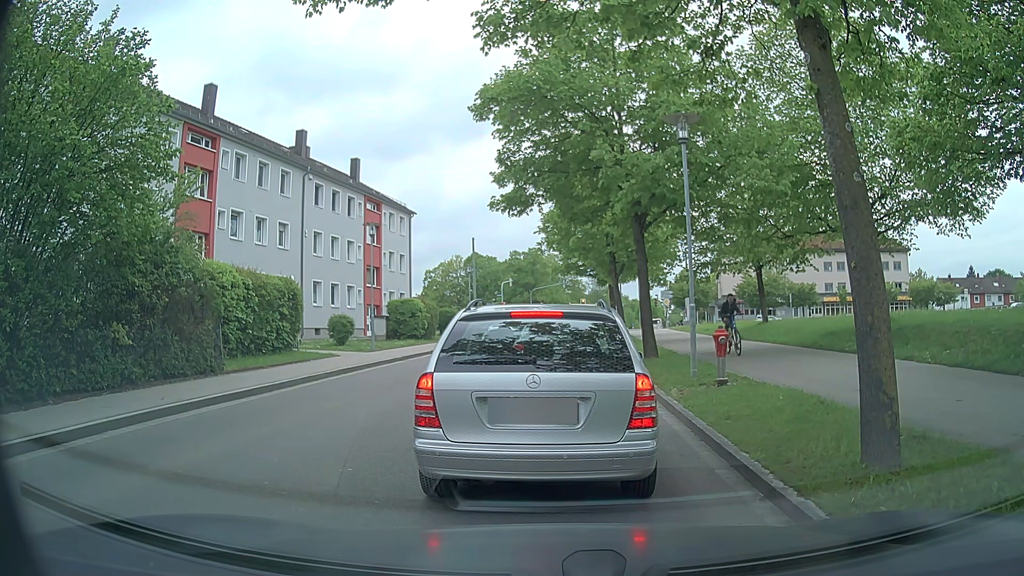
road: tertiary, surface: asphalt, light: Day
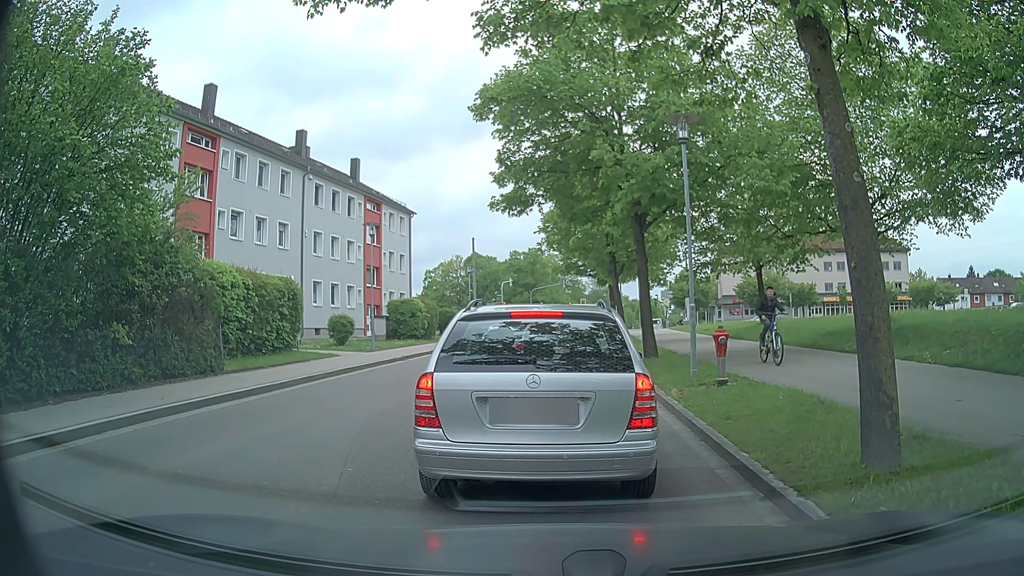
(0.0, 0.0) m; 0°
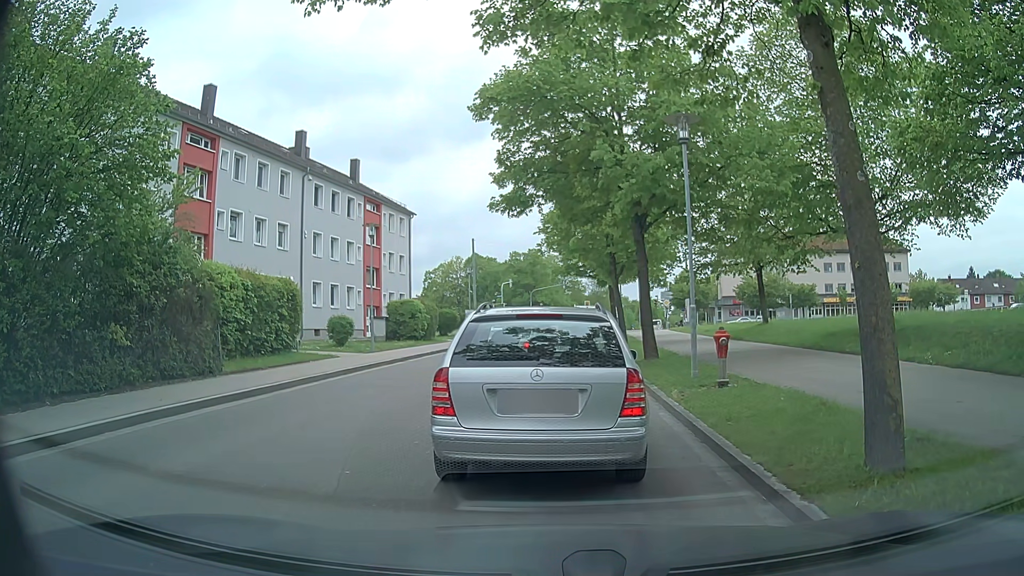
(0.0, 0.0) m; 0°
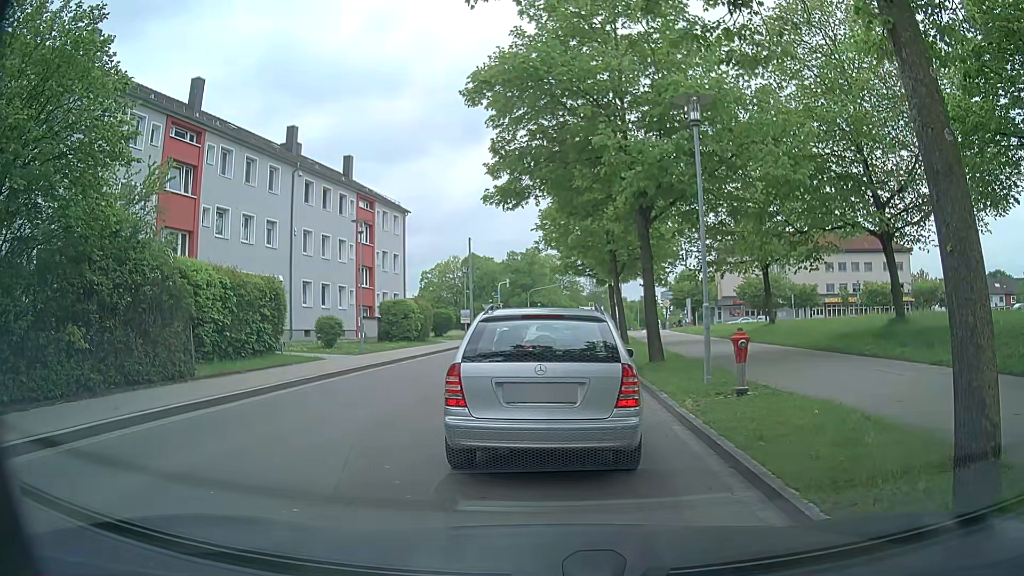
(0.0, +1.3) m; 0°
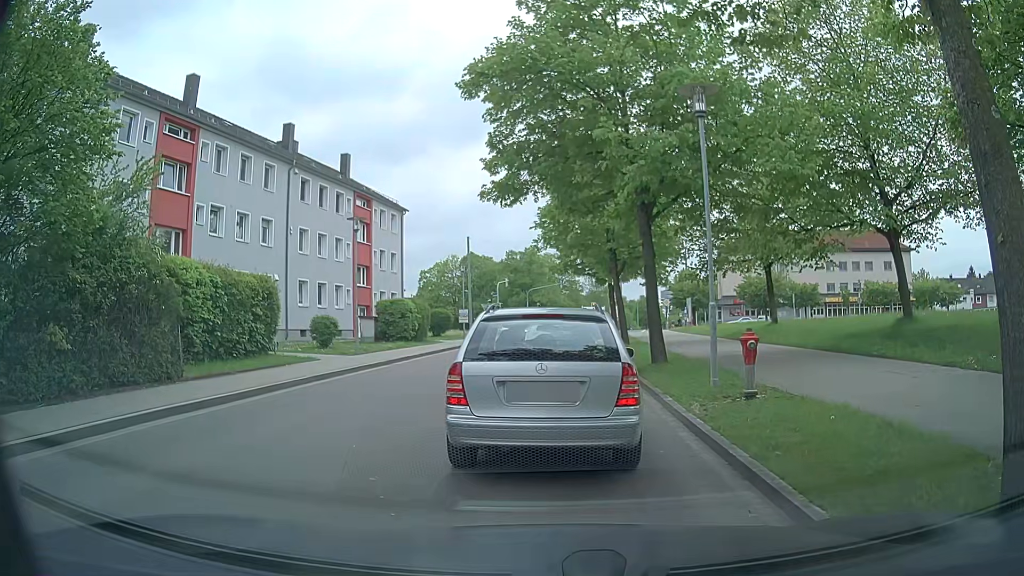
(0.0, +0.5) m; 0°
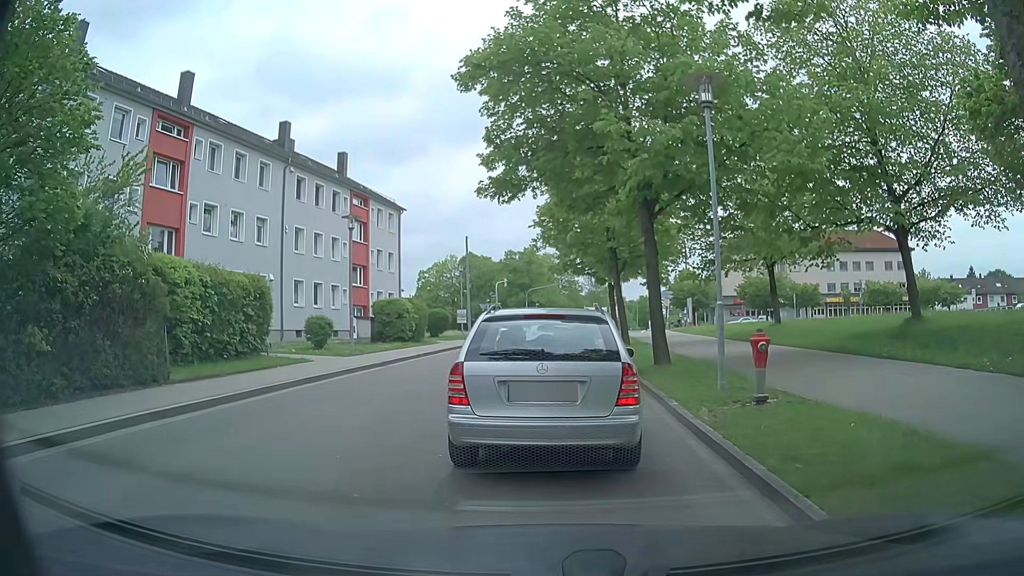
(0.0, +0.5) m; 0°
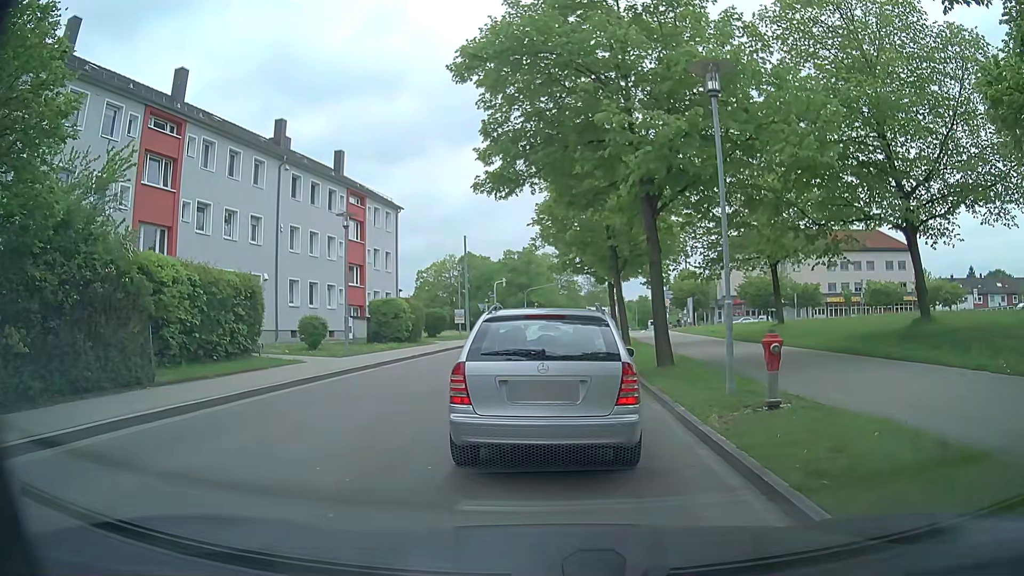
(0.0, +0.6) m; 0°
